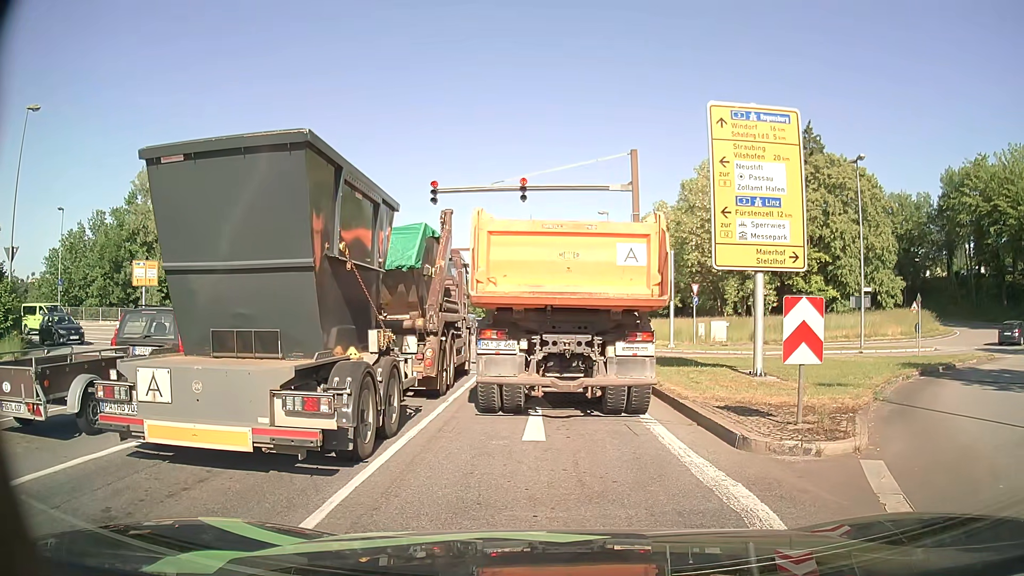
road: primary_link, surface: asphalt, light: Day
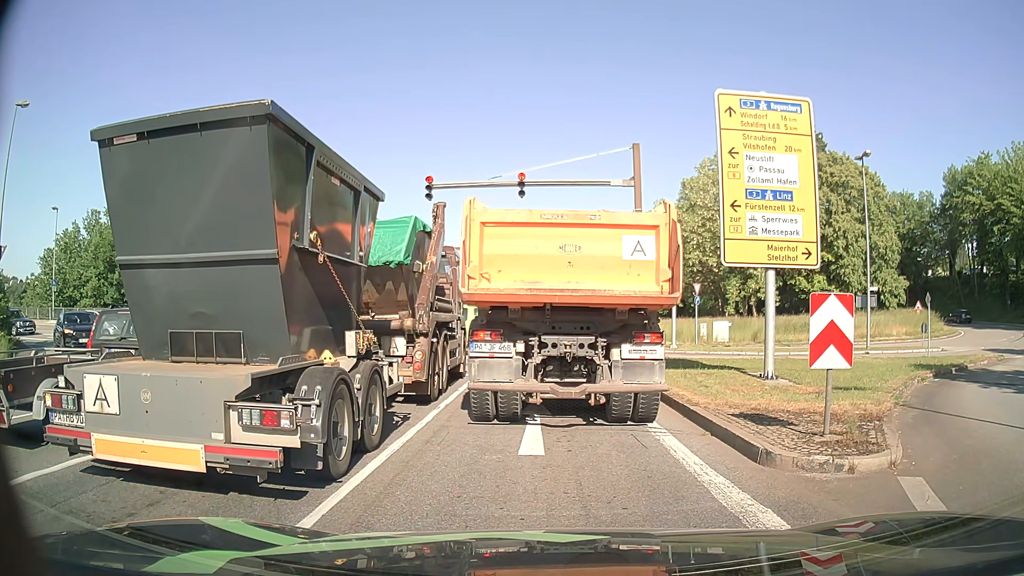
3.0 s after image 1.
(0.0, +0.9) m; 0°
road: primary
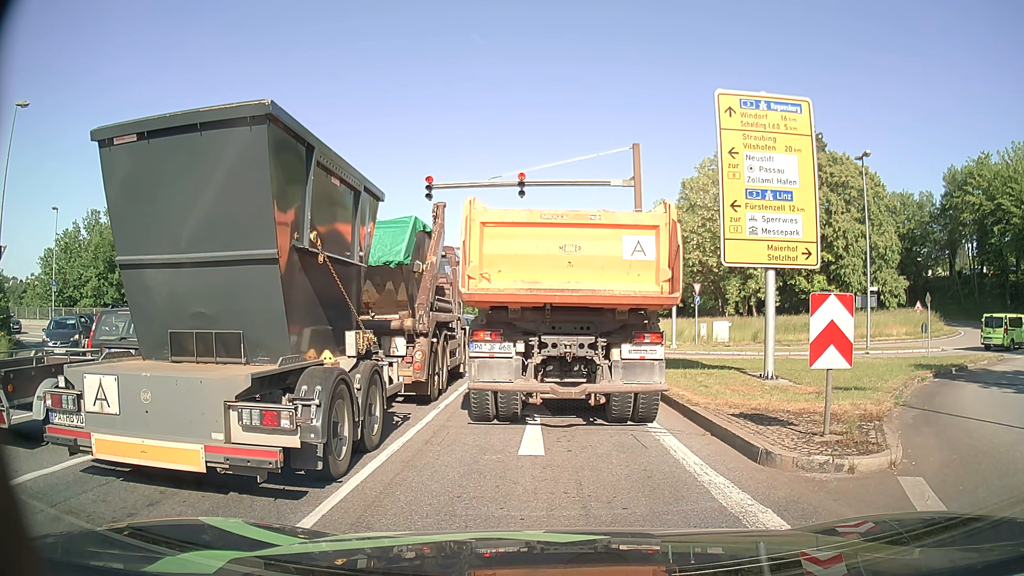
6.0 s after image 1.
(0.0, 0.0) m; 0°
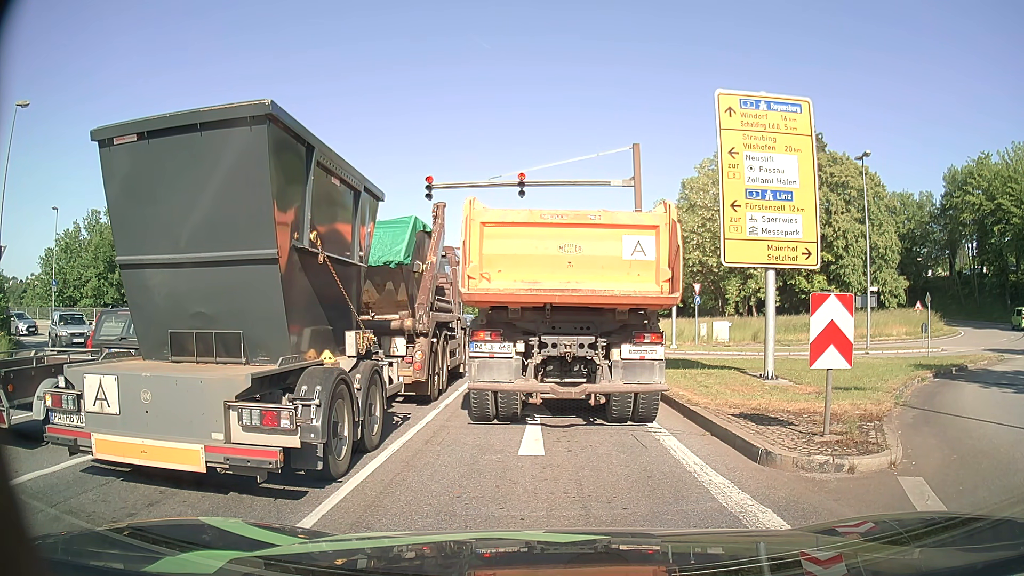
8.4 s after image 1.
(0.0, 0.0) m; 0°
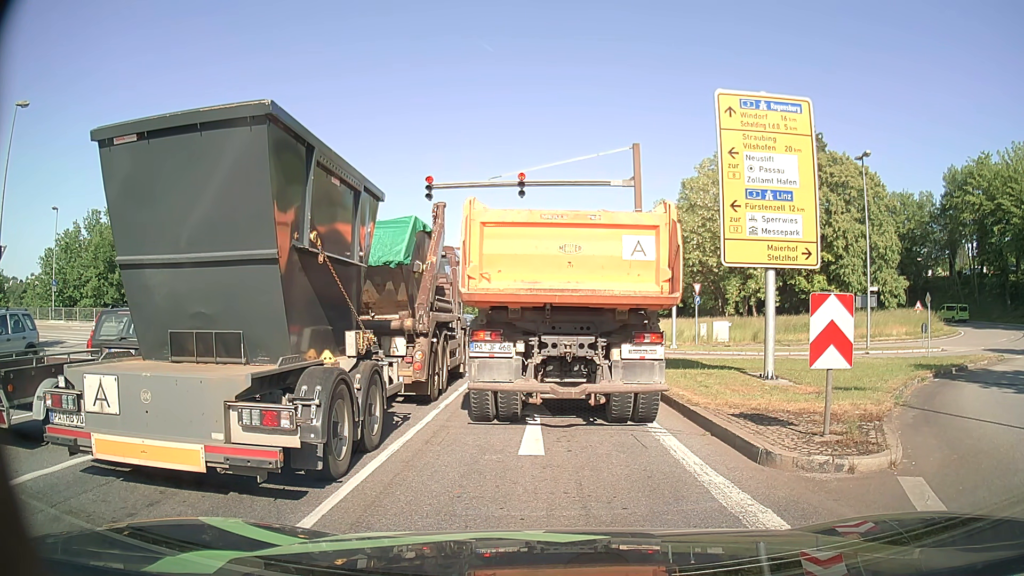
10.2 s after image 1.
(0.0, 0.0) m; 0°
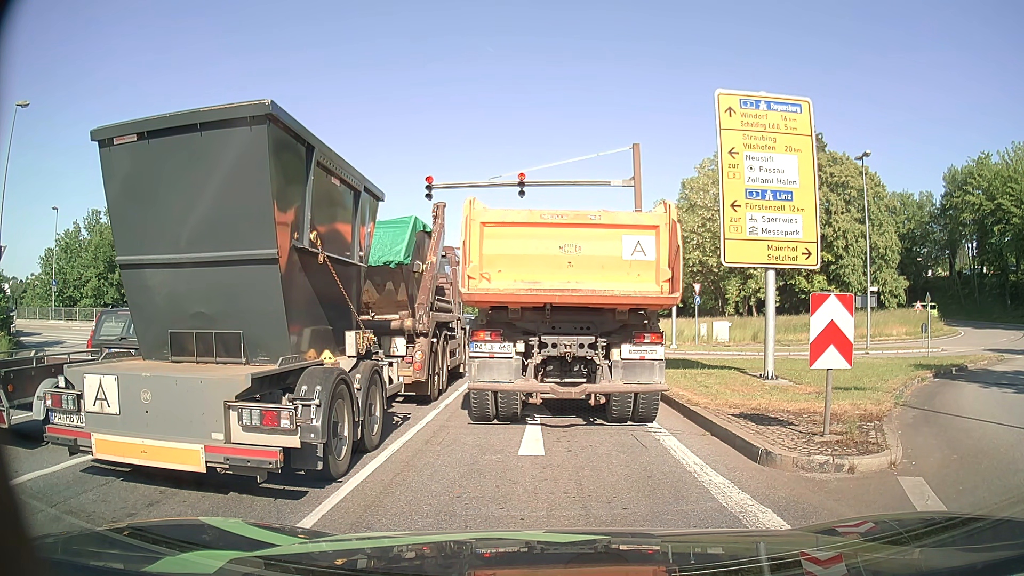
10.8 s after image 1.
(0.0, 0.0) m; 0°
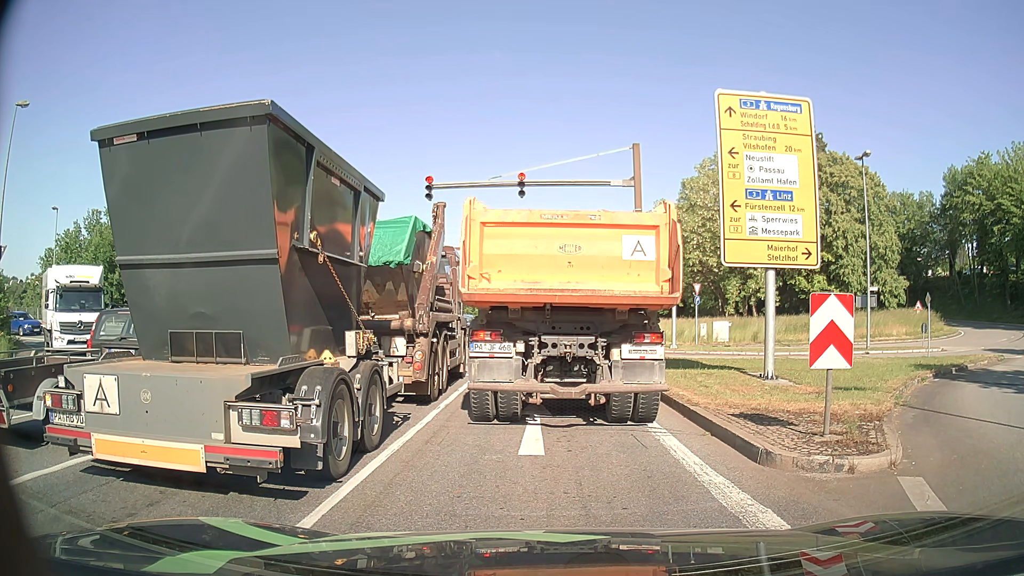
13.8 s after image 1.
(0.0, 0.0) m; 0°
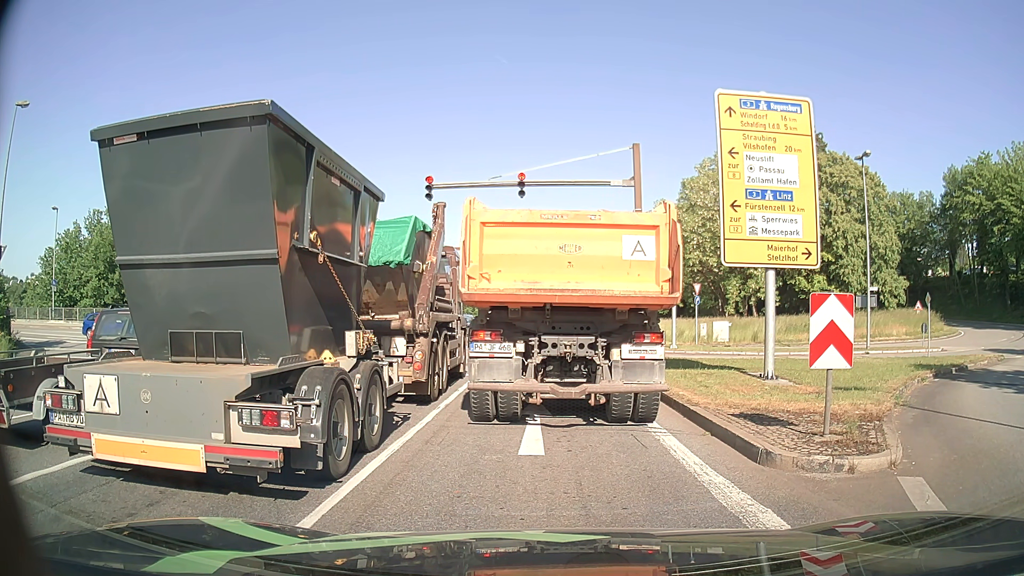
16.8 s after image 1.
(0.0, 0.0) m; 0°
